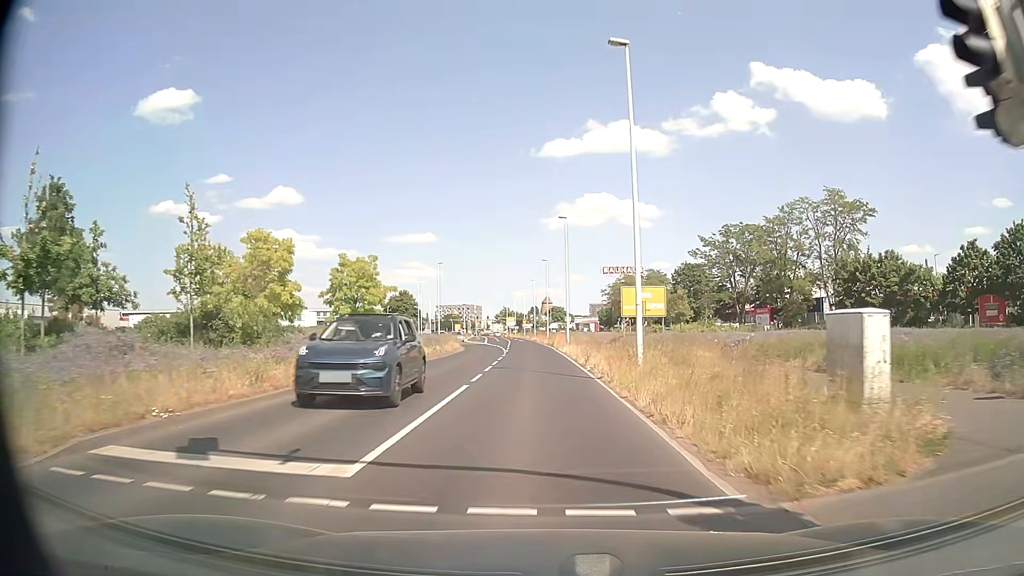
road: secondary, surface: asphalt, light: Day
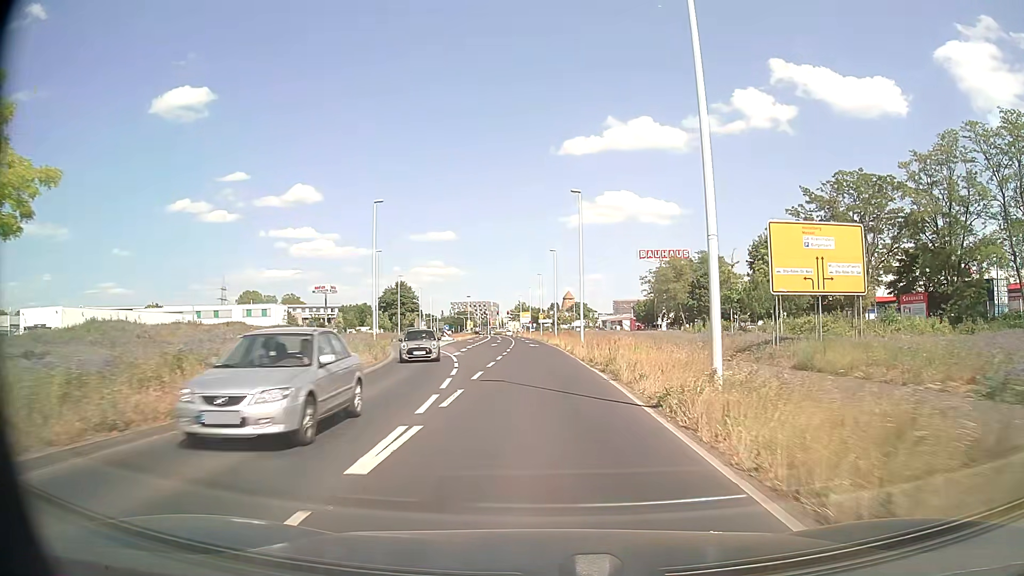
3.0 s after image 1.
(-0.6, +38.6) m; -2°
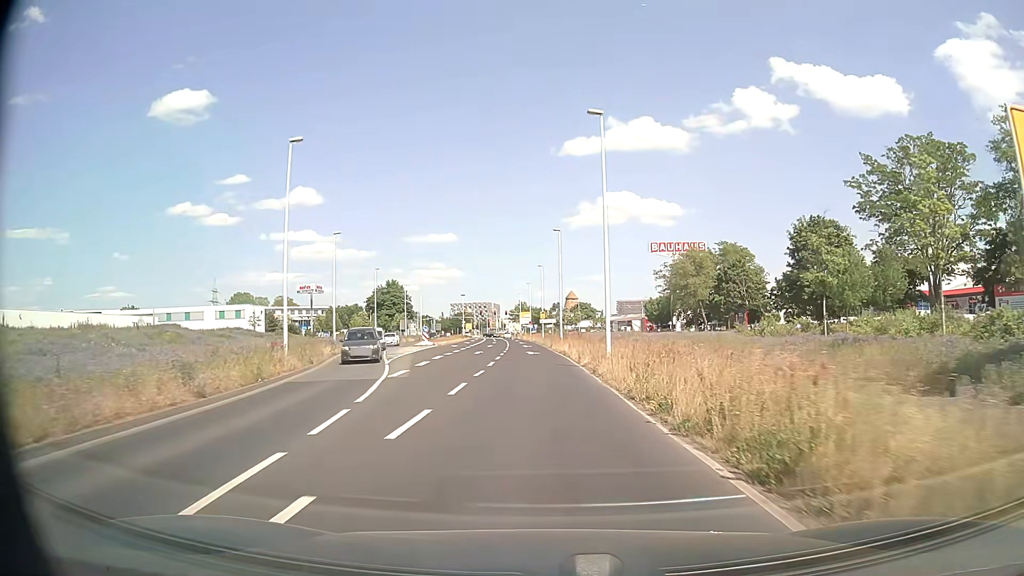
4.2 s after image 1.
(0.0, +15.4) m; 0°
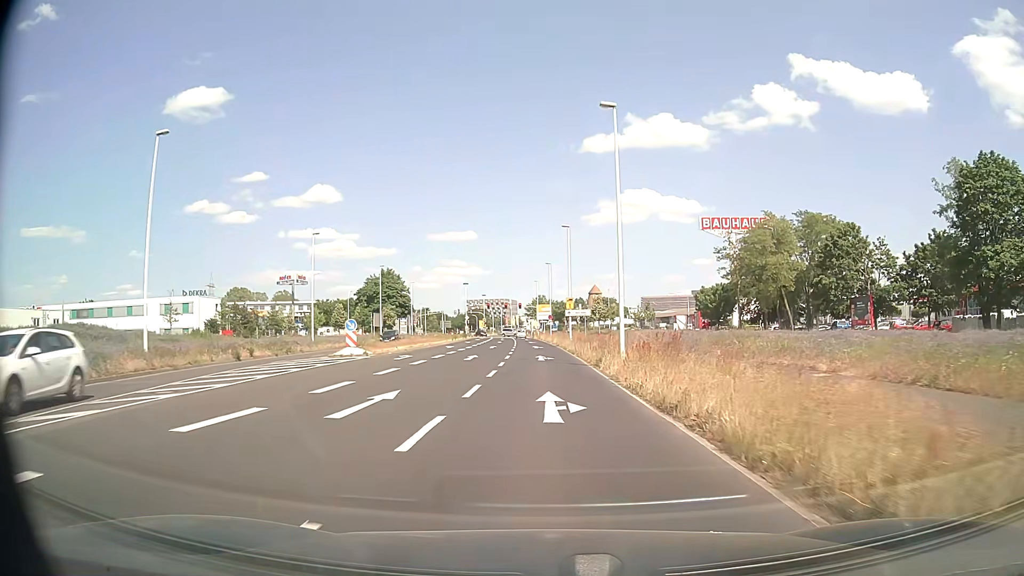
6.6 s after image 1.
(-0.6, +30.9) m; -2°
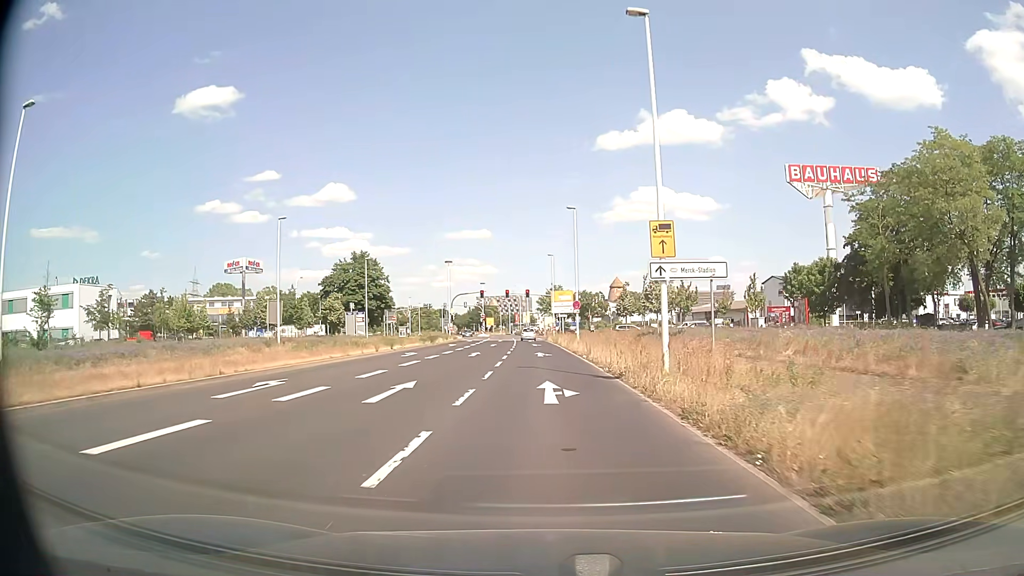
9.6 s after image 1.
(-0.2, +37.7) m; -1°
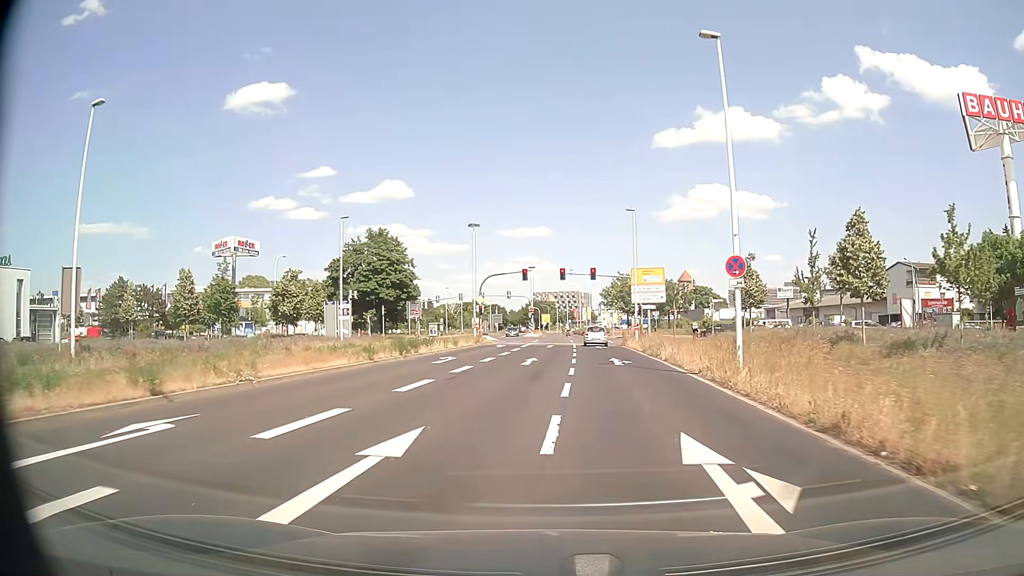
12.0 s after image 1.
(-1.2, +28.4) m; -5°
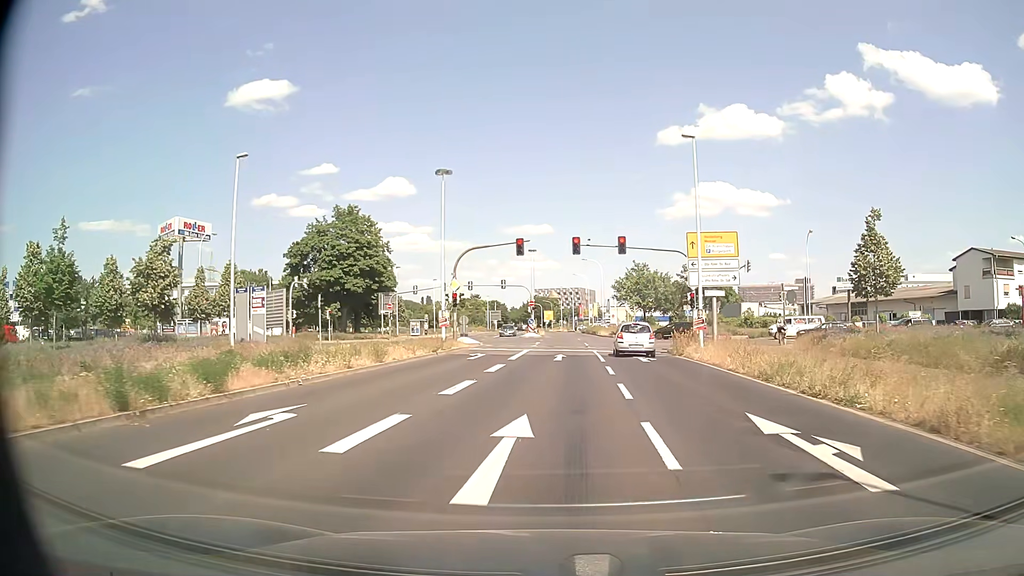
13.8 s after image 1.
(0.0, +18.5) m; 0°
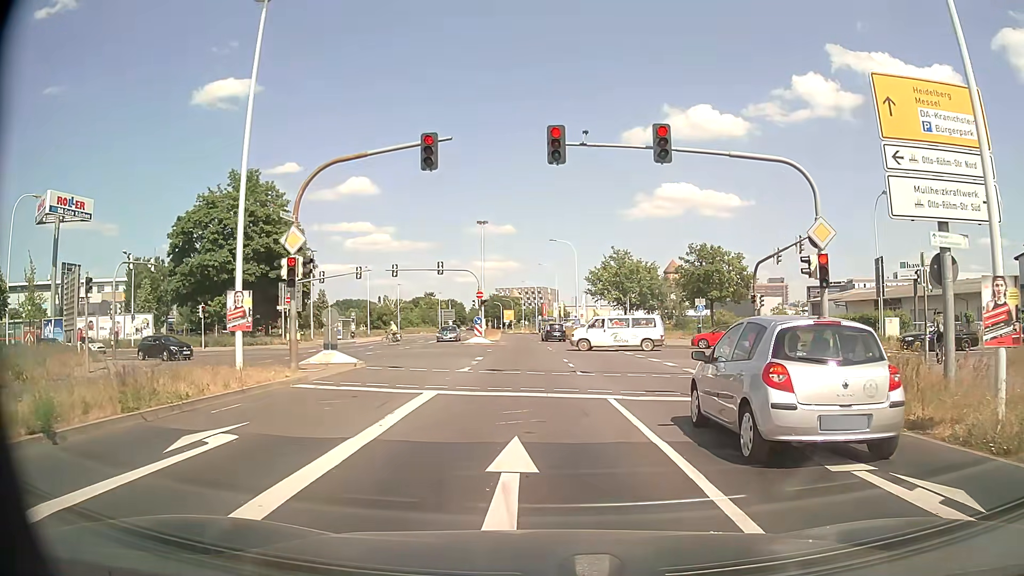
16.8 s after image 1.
(+0.6, +21.1) m; +3°
(0, +10) (0, +20) (0, +30) (-1, +40) (-1, +50) (-2, +60) (-2, +70) (-2, +80) (-3, +90) (-4, +100) m
